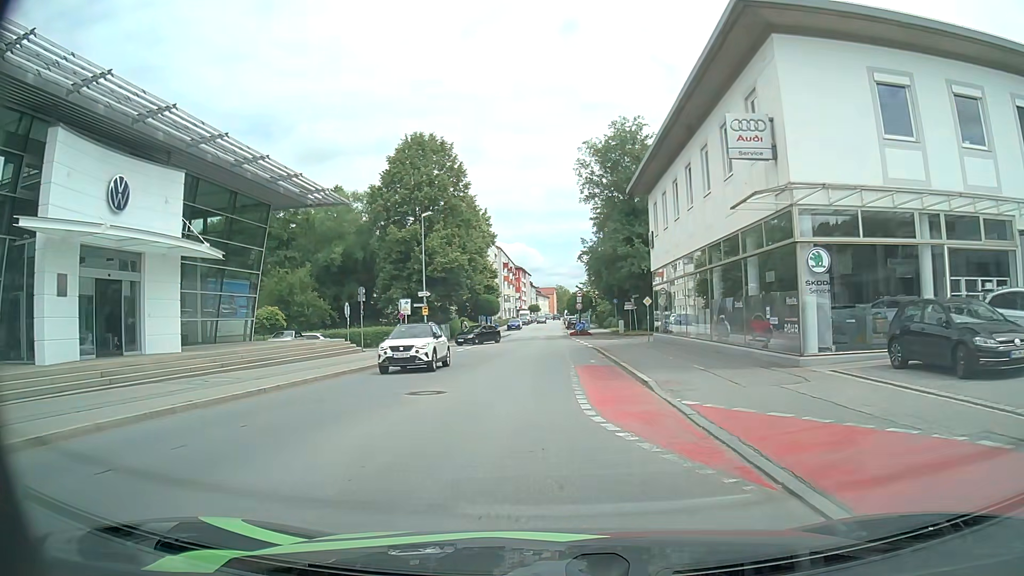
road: tertiary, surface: asphalt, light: Day
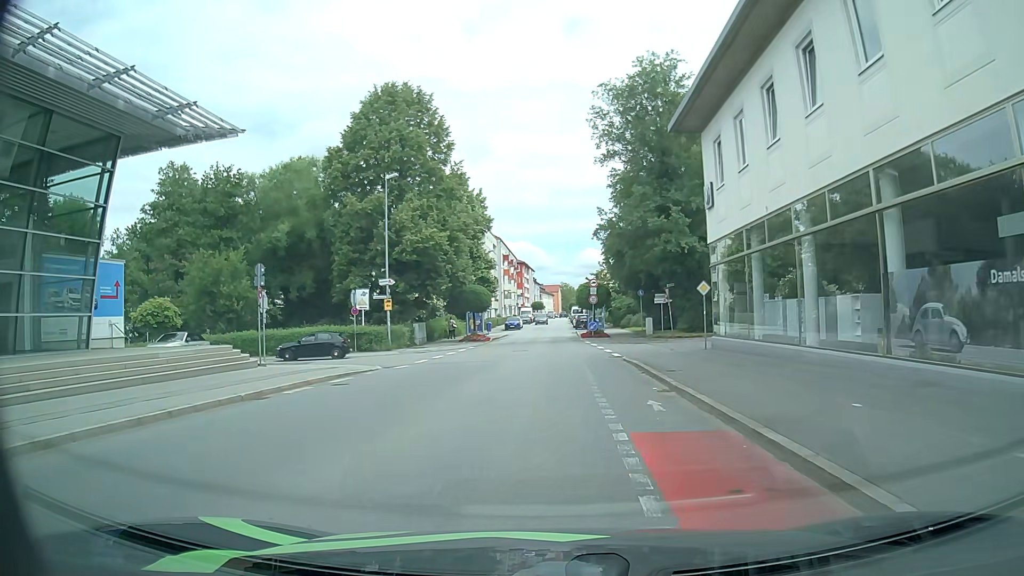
(0.0, +13.5) m; 0°
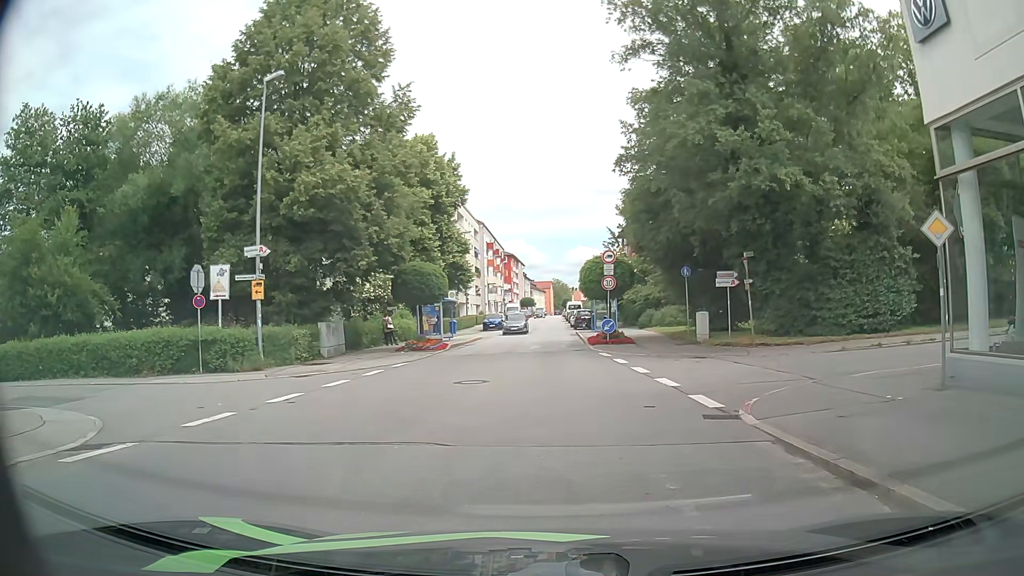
(+0.1, +17.0) m; +1°
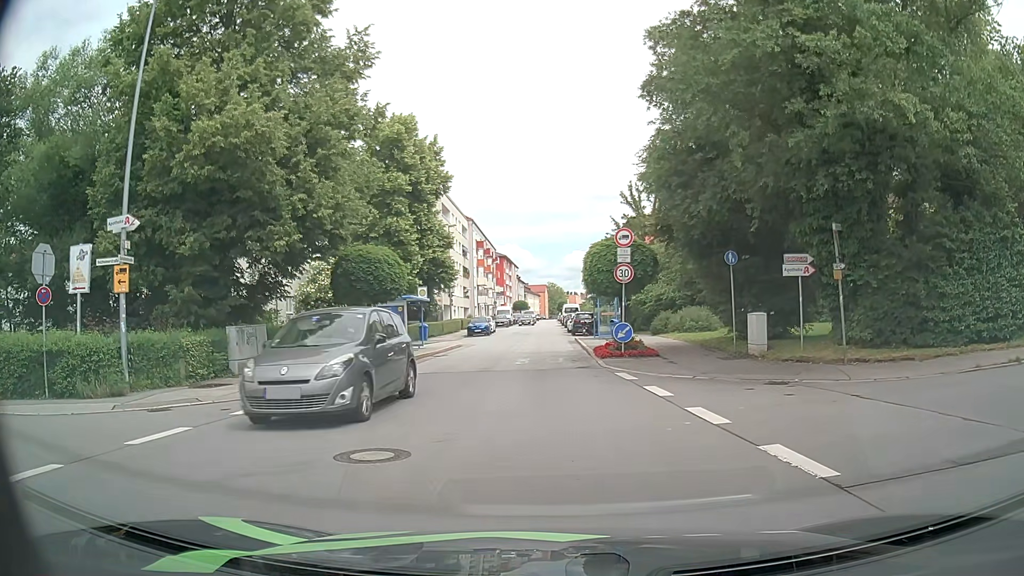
(-0.1, +7.6) m; +1°
